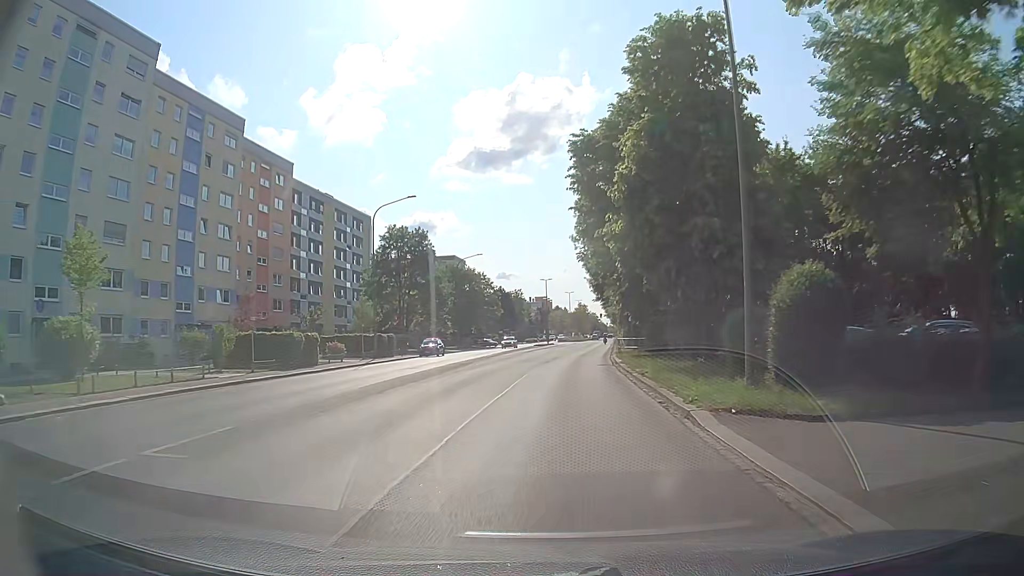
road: tertiary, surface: asphalt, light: Day
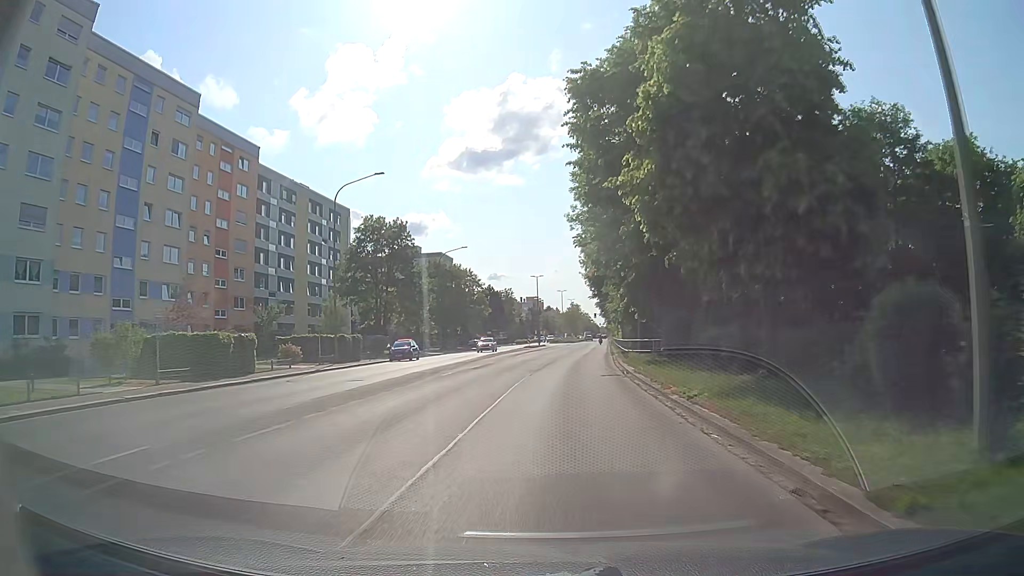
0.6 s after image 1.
(+0.1, +7.8) m; +1°
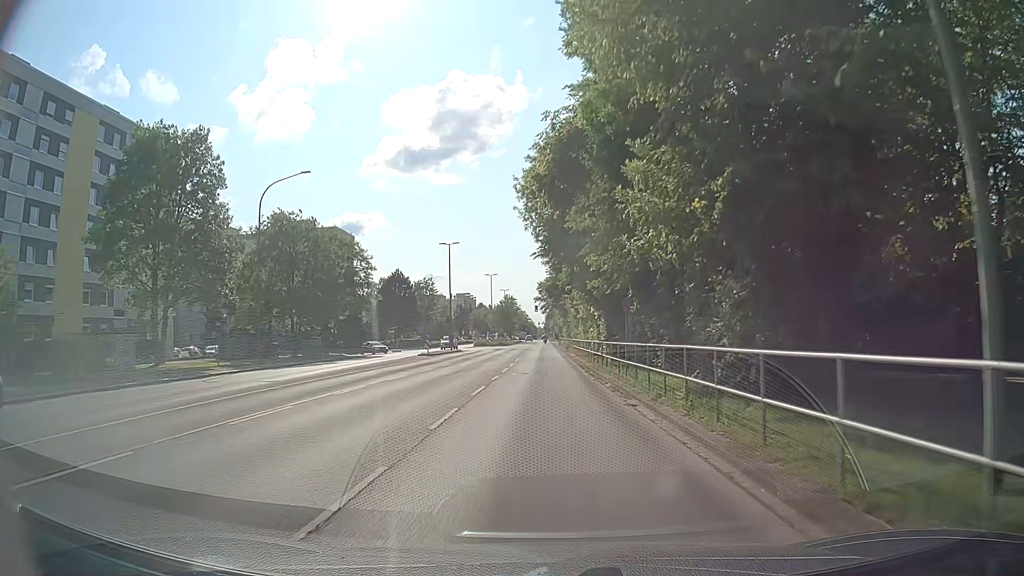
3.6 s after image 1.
(+1.8, +37.6) m; +5°
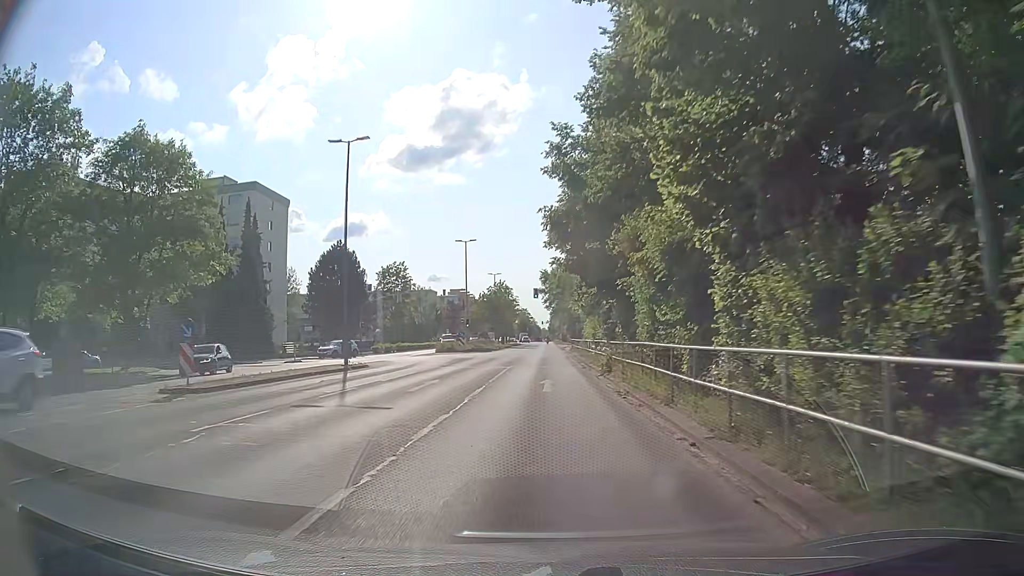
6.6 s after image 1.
(+0.1, +37.2) m; -1°
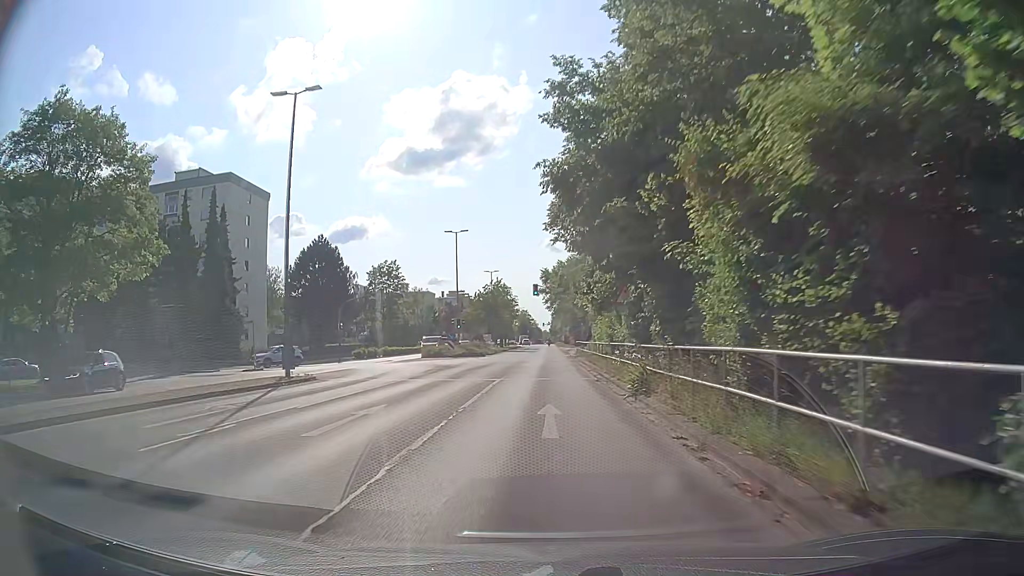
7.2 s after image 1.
(+0.1, +7.6) m; 0°
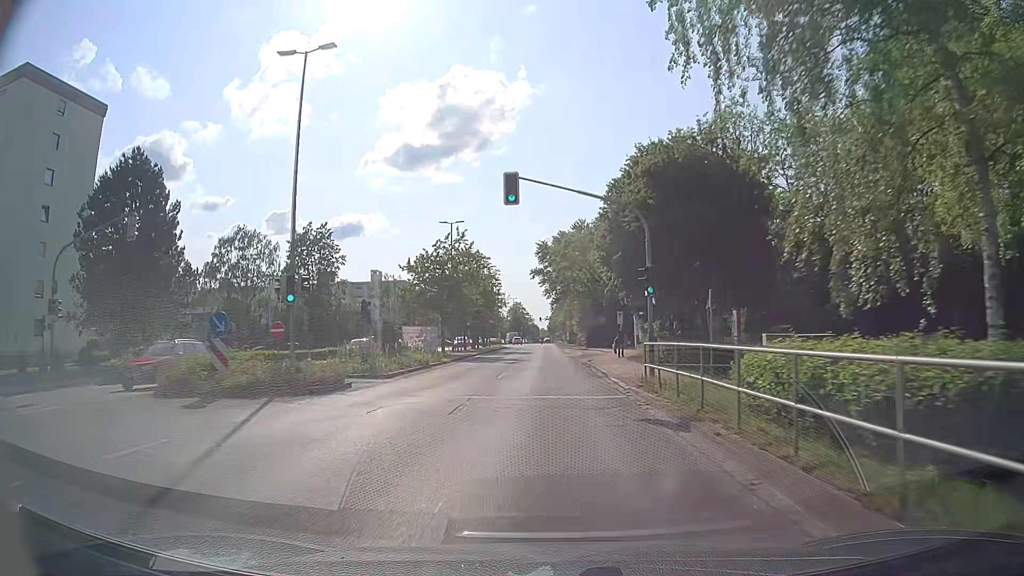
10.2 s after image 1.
(+0.5, +38.6) m; +1°
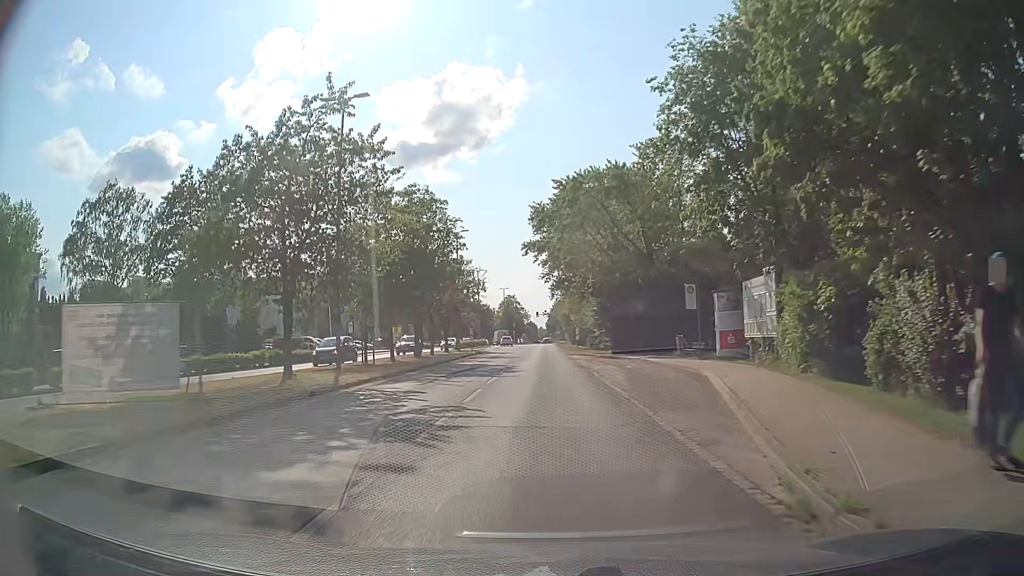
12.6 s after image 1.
(-0.1, +30.3) m; 0°
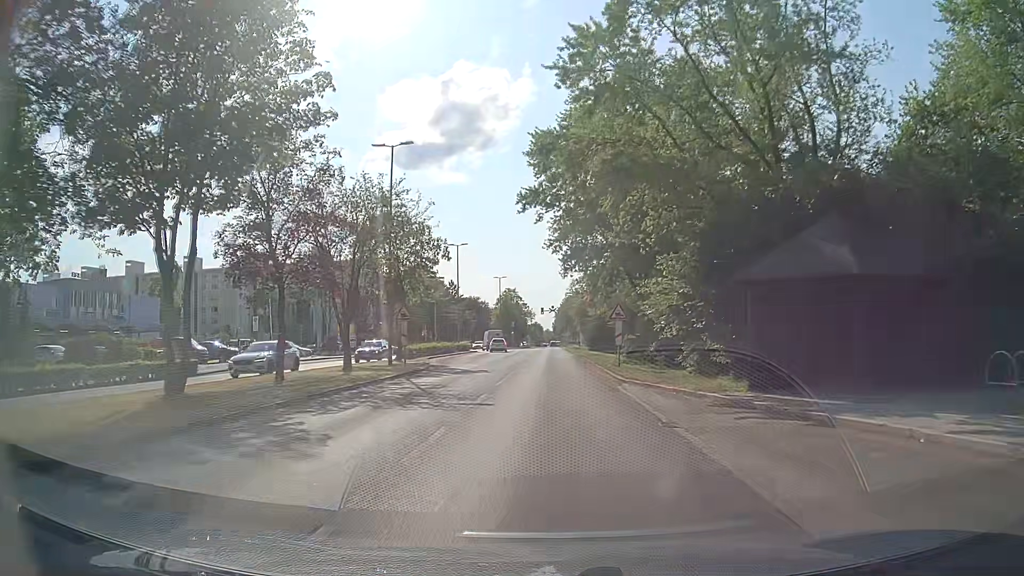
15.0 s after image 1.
(-0.1, +28.5) m; -1°
(0, +10) (0, +20) (0, +30) (0, +40) (0, +50) (0, +60) (0, +70) (+1, +80) (+1, +90) (+1, +100) m
